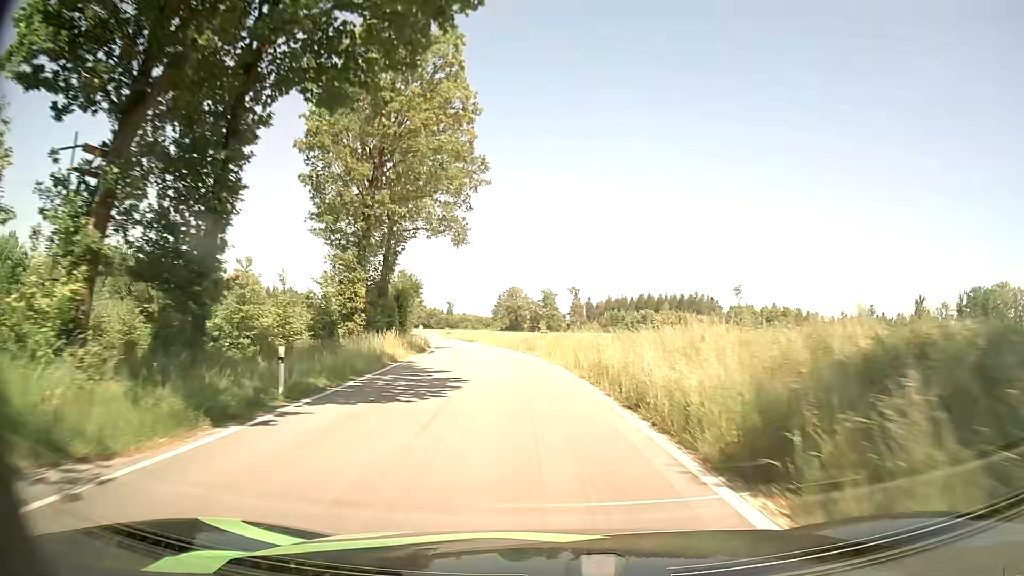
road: tertiary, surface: asphalt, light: Day
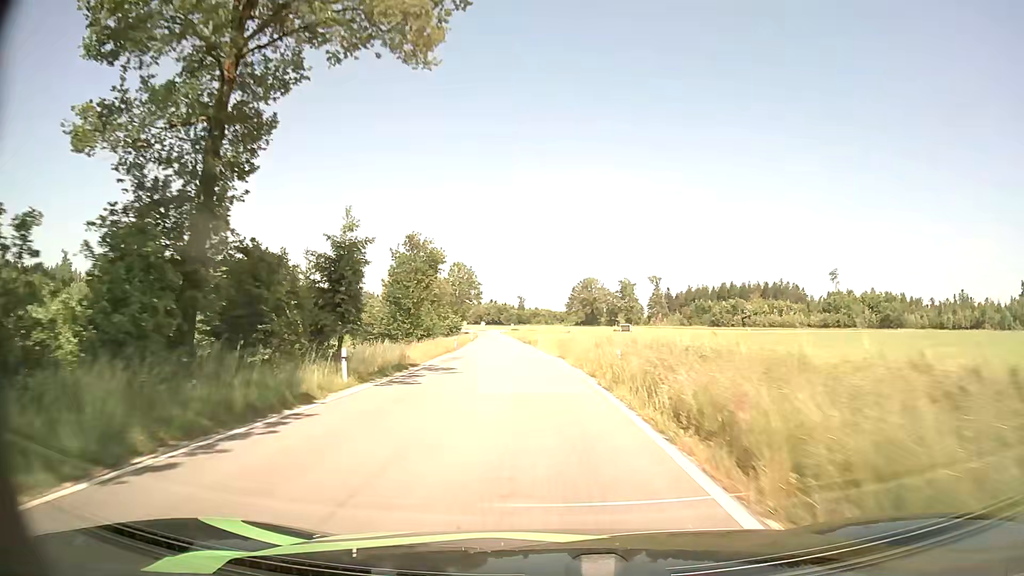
(-1.7, +30.3) m; -6°
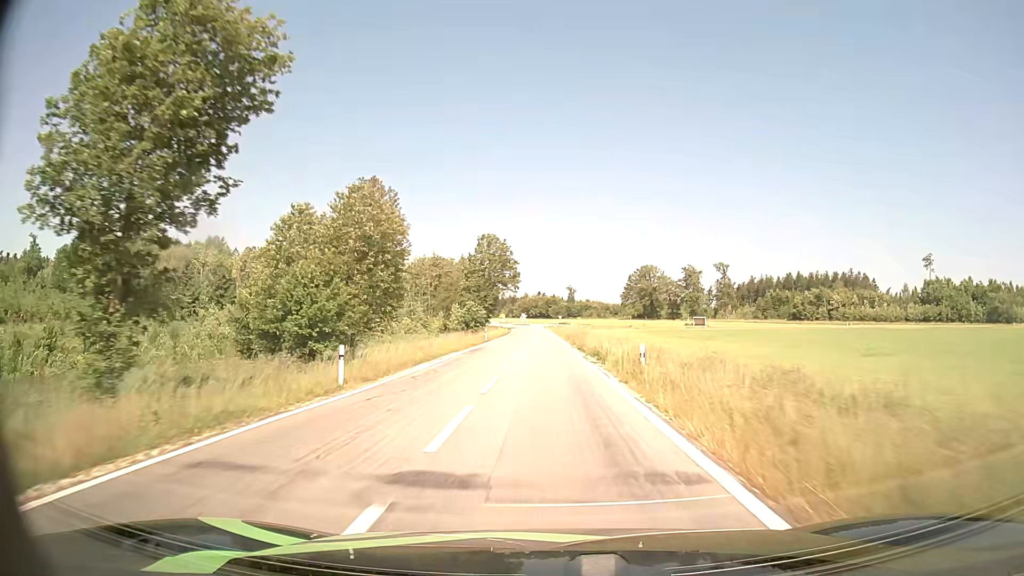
(-1.7, +39.6) m; -4°
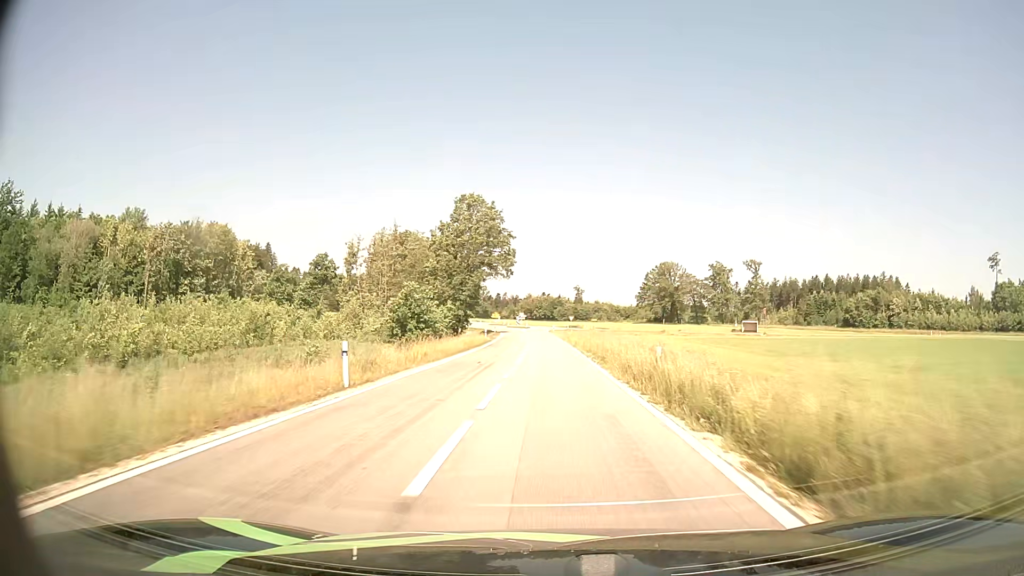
(-0.5, +39.1) m; -1°
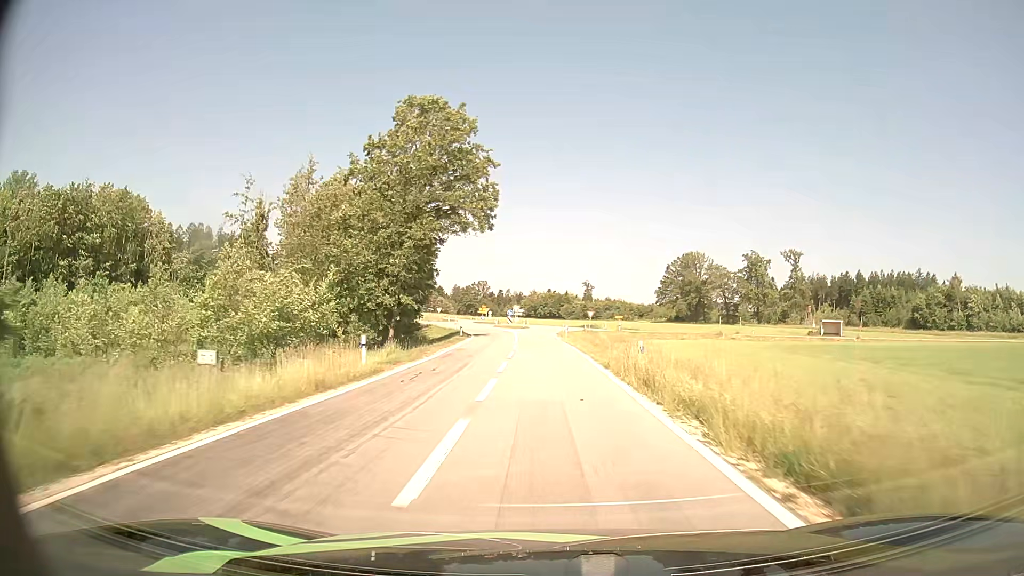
(0.0, +36.7) m; 0°
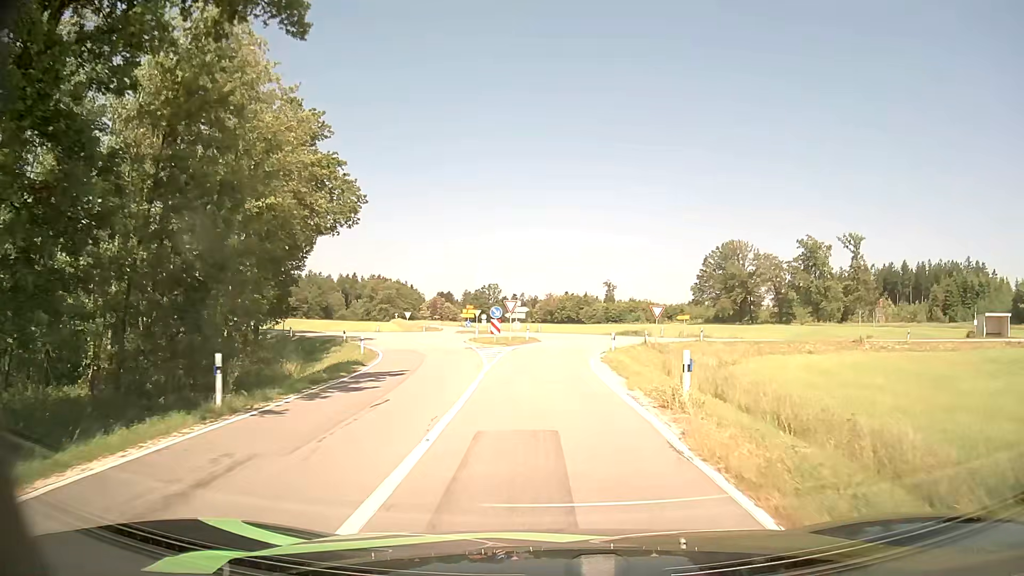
(-0.2, +35.9) m; -1°
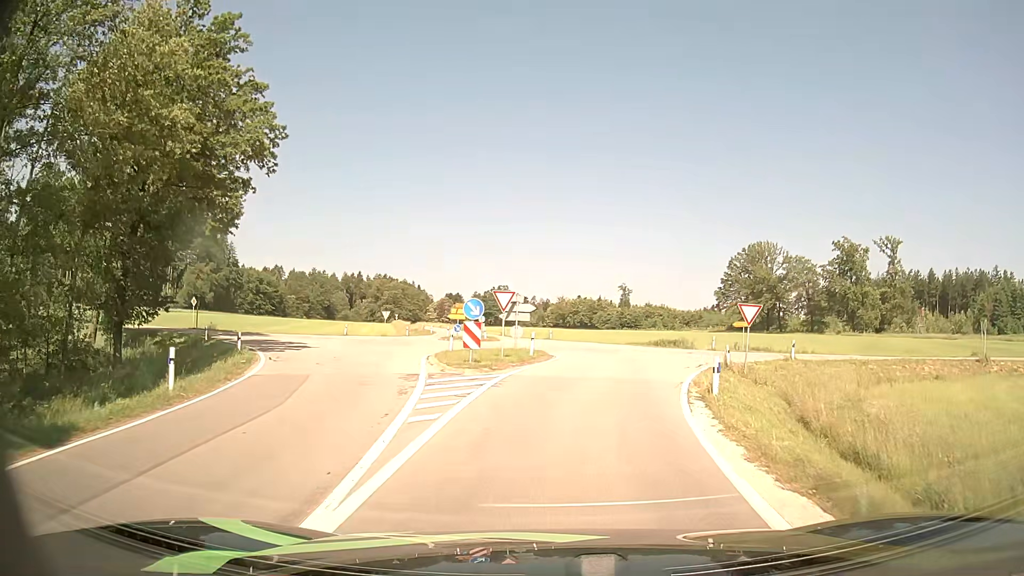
(-0.2, +15.1) m; -1°
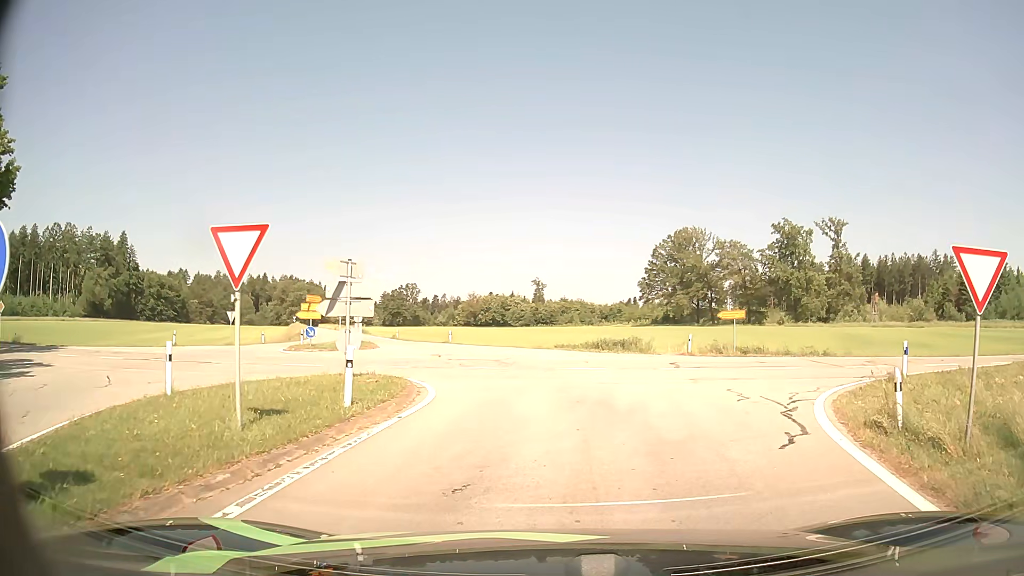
(+0.9, +15.6) m; +8°
(0, +10) (0, +20) (-2, +30) (-6, +39) (-10, +48) (-14, +57) (-19, +66) (-22, +75) (-26, +85) (-30, +94) m
